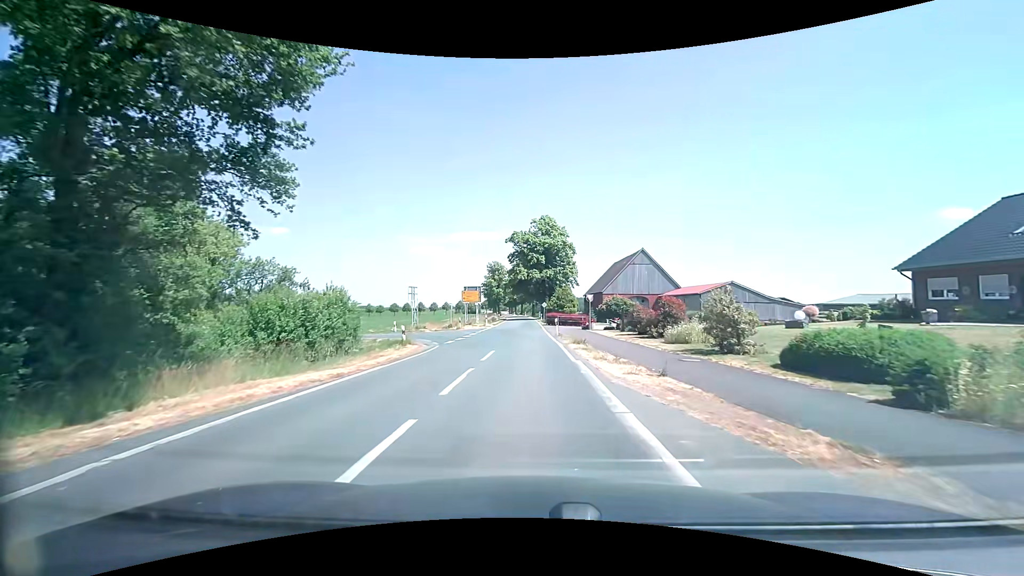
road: secondary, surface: asphalt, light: Day
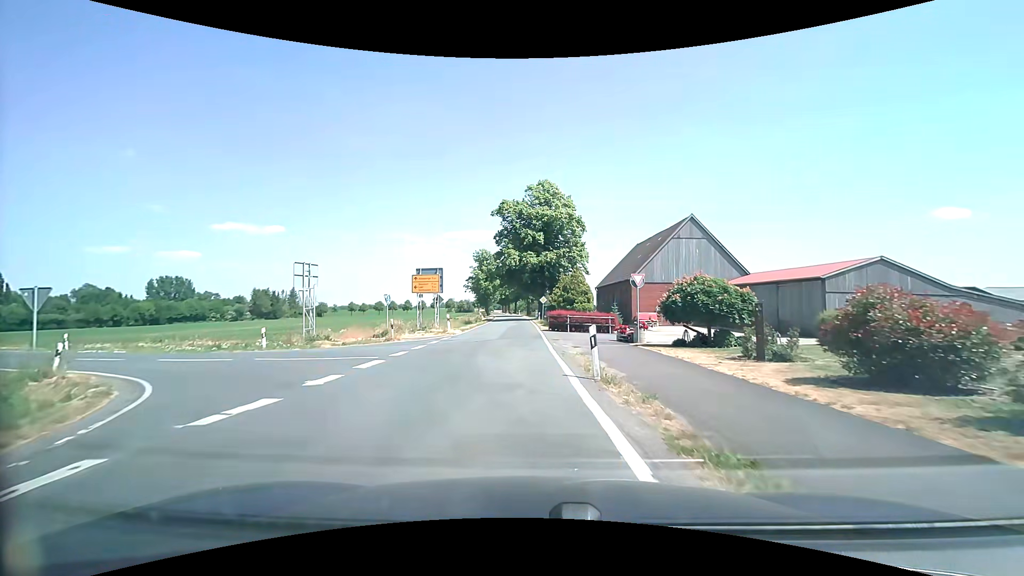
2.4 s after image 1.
(+0.1, +21.3) m; +1°
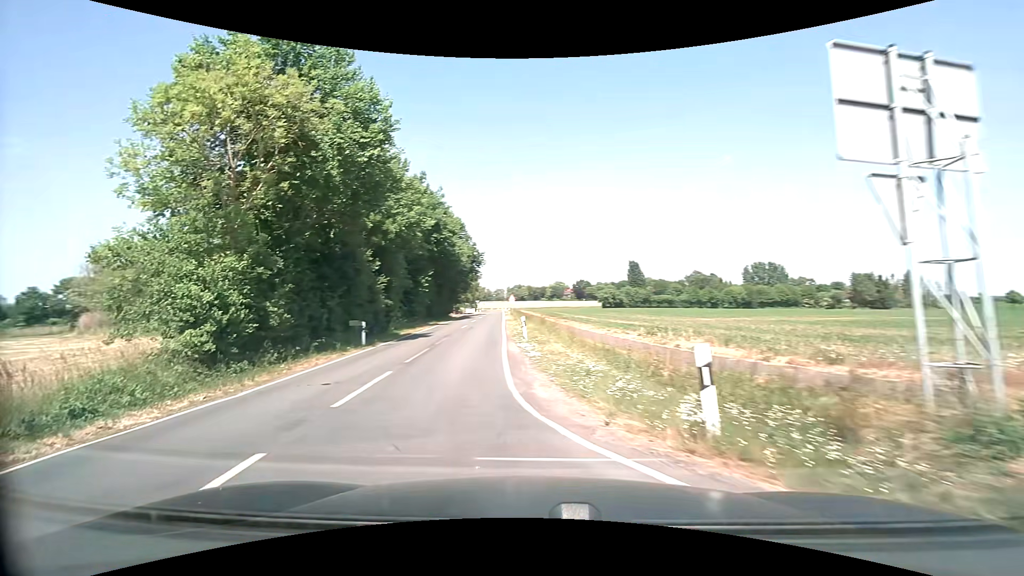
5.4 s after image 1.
(-6.9, +20.1) m; -60°
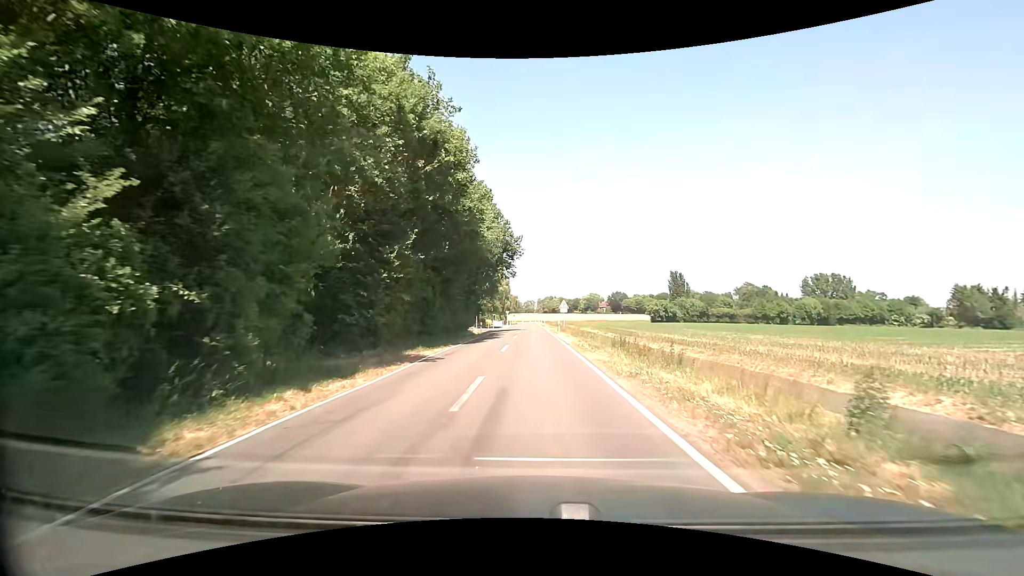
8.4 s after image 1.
(-4.0, +24.9) m; -5°
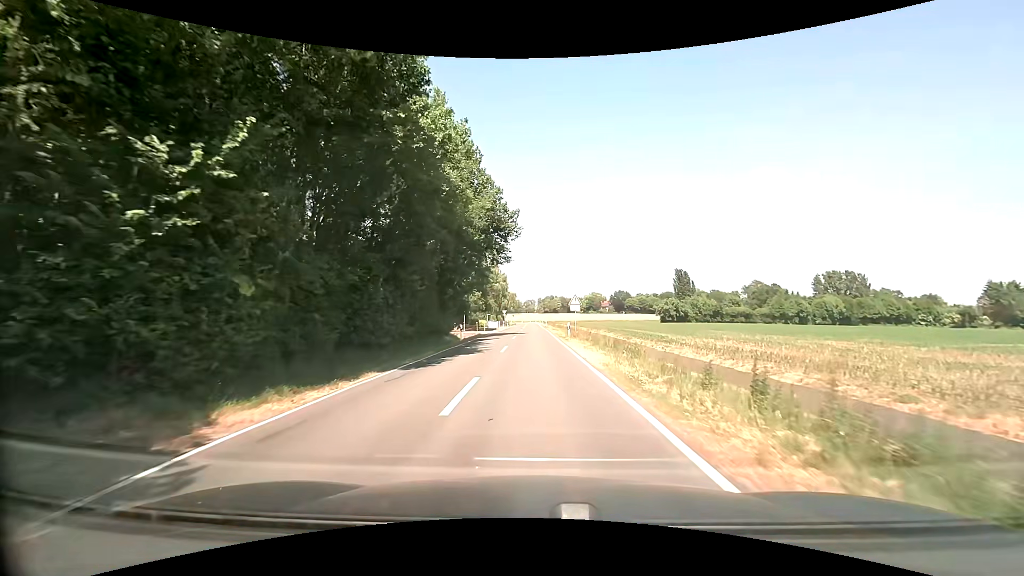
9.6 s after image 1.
(0.0, +12.5) m; 0°
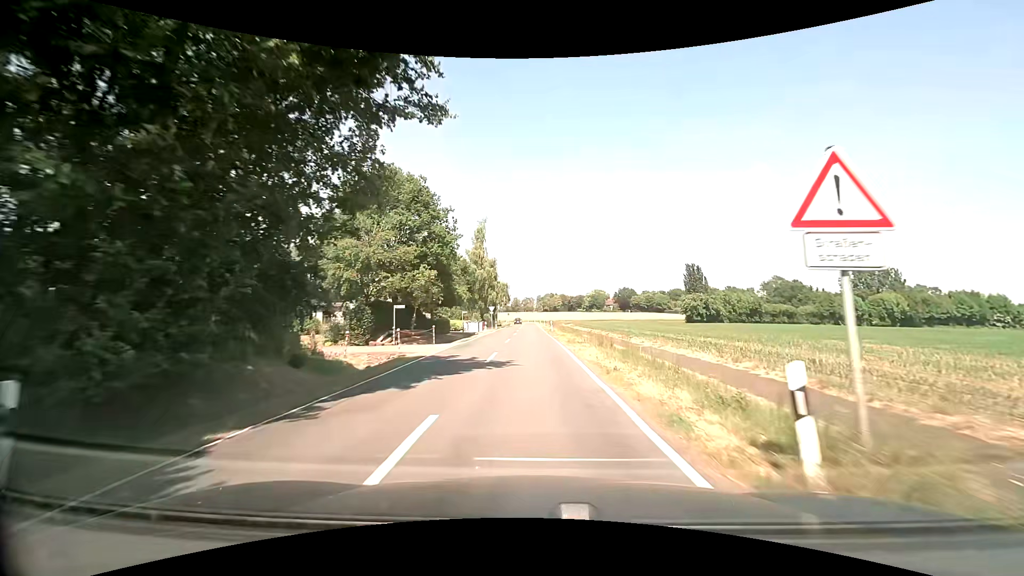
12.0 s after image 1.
(+0.1, +28.4) m; 0°
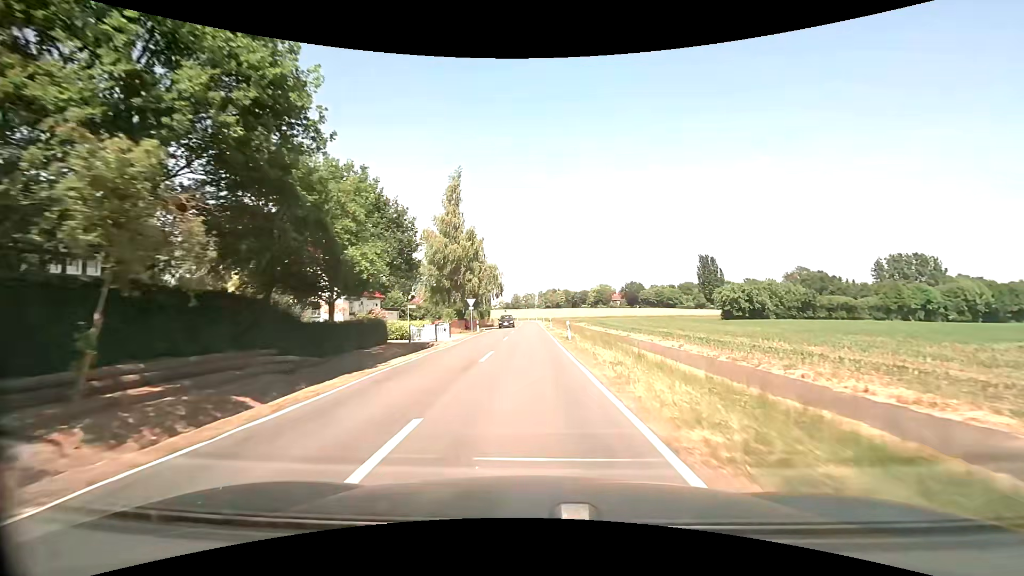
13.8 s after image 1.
(+0.1, +24.6) m; 0°
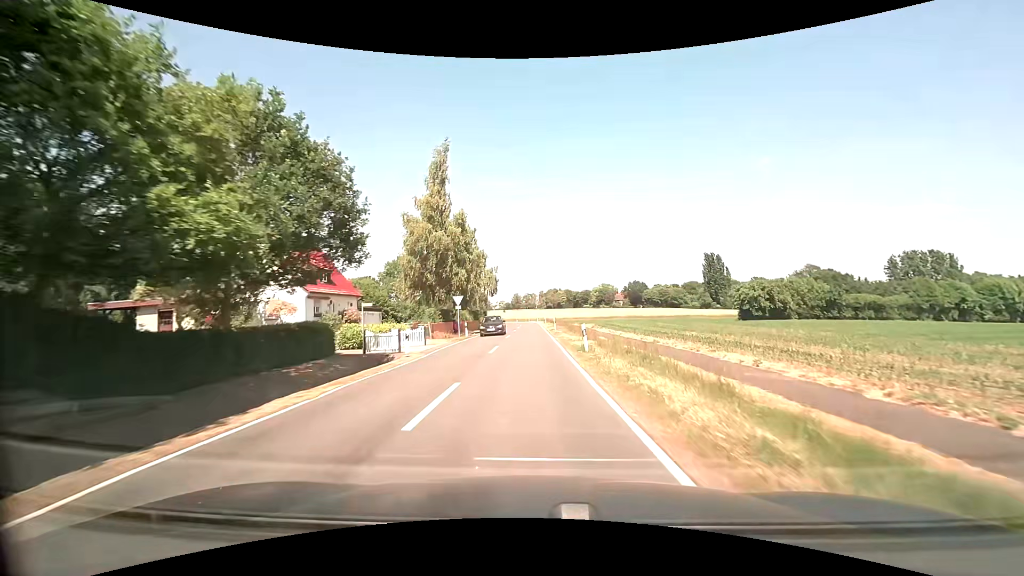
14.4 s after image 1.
(0.0, +8.5) m; 0°
(0, +10) (0, +20) (0, +30) (0, +40) (-1, +50) (-1, +60) (-1, +70) (-1, +80) (-2, +90) (-3, +100) m
